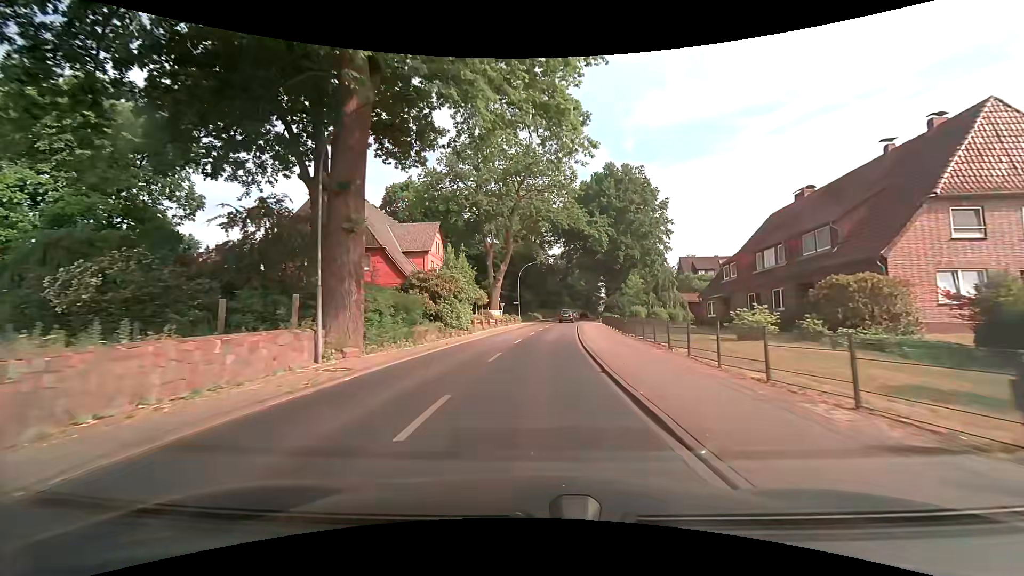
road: secondary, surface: asphalt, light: Day
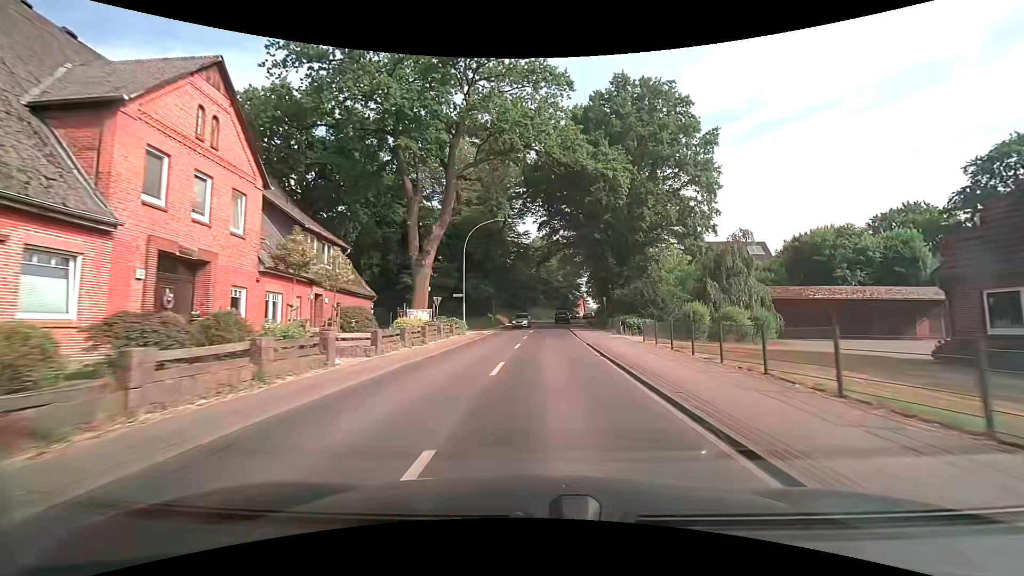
(+0.5, +30.4) m; +3°
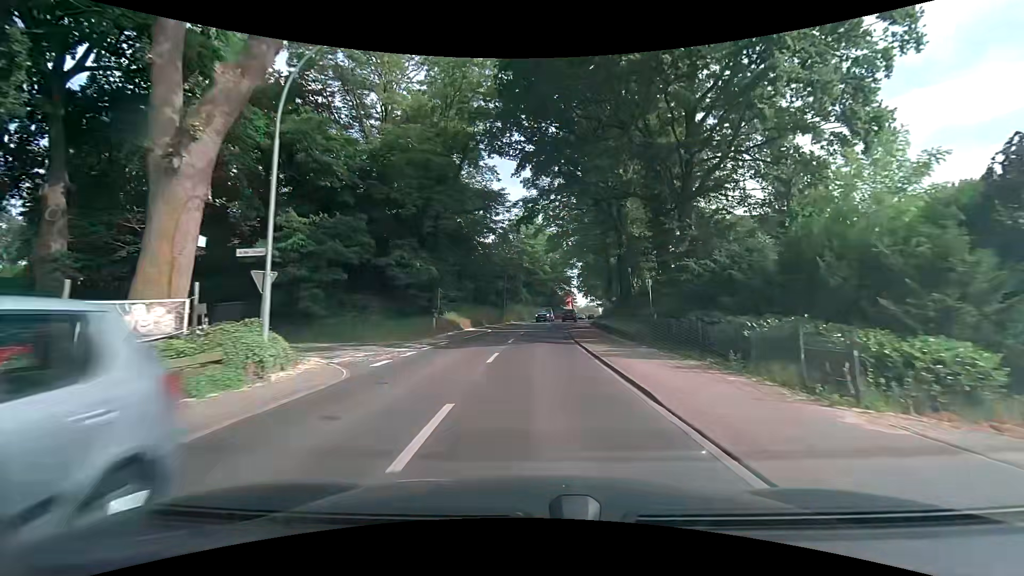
(+0.5, +23.5) m; +2°
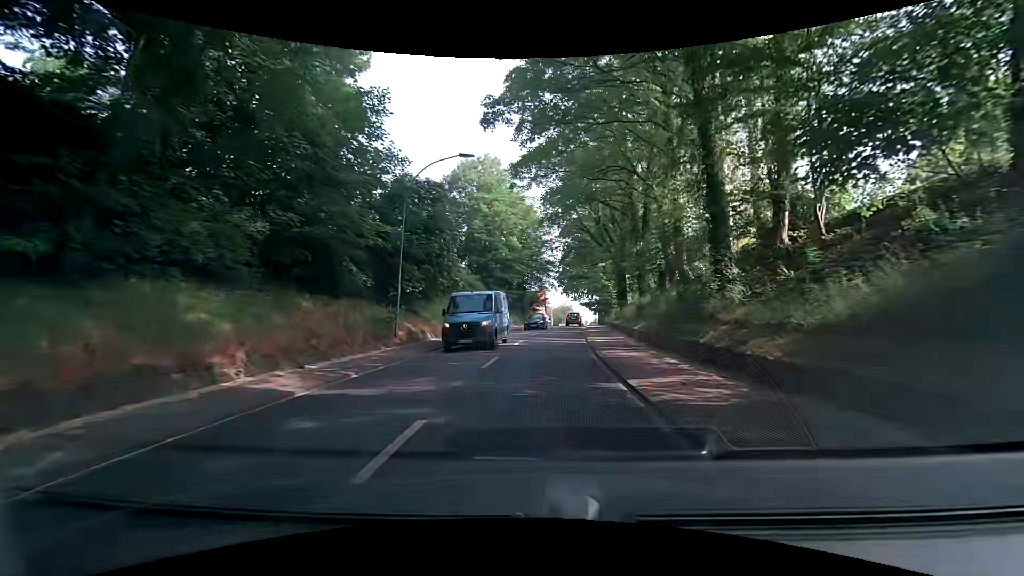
(+0.6, +36.6) m; +2°
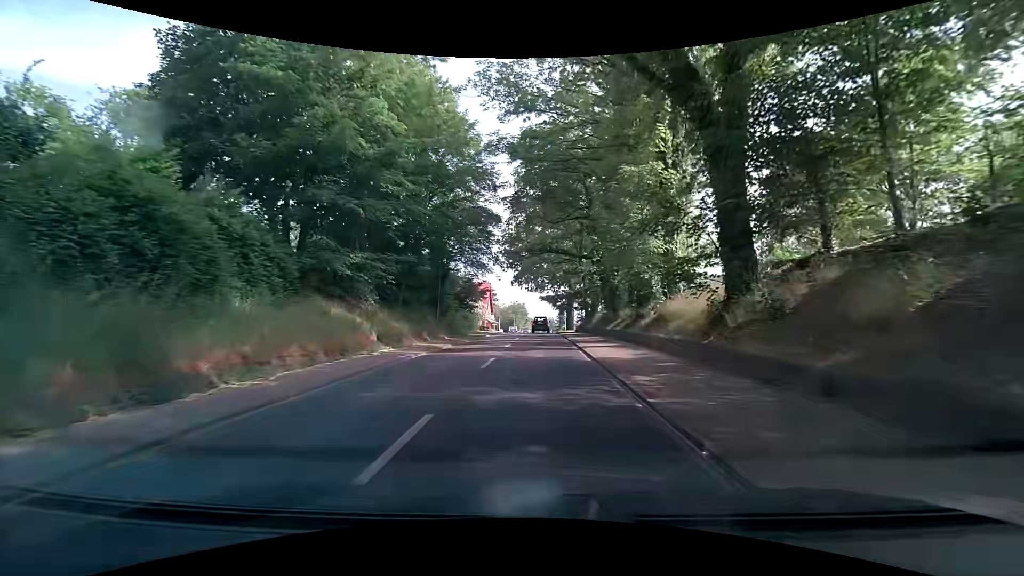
(+2.3, +35.1) m; +7°
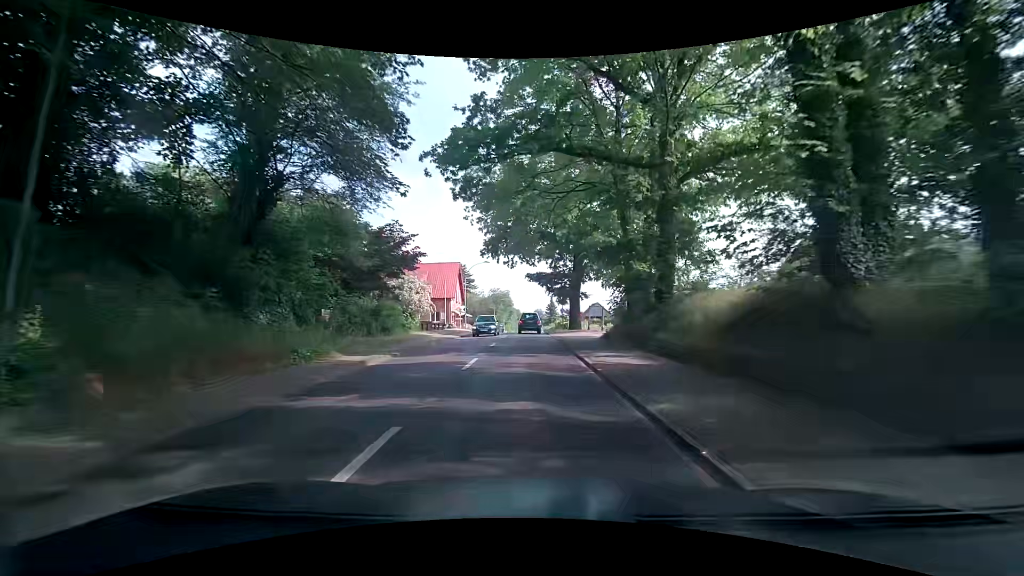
(+0.1, +27.6) m; 0°
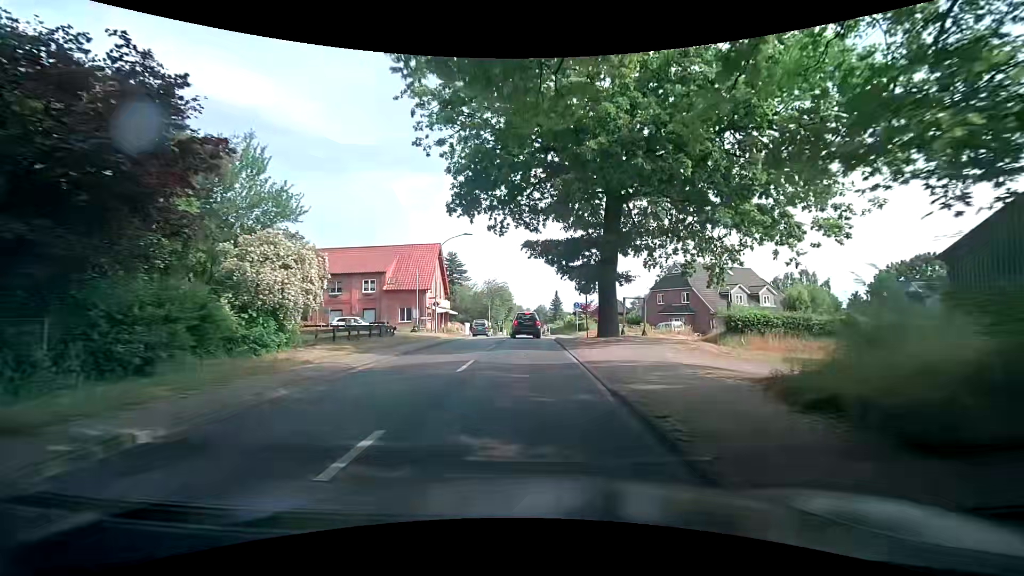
(+0.4, +18.0) m; +1°
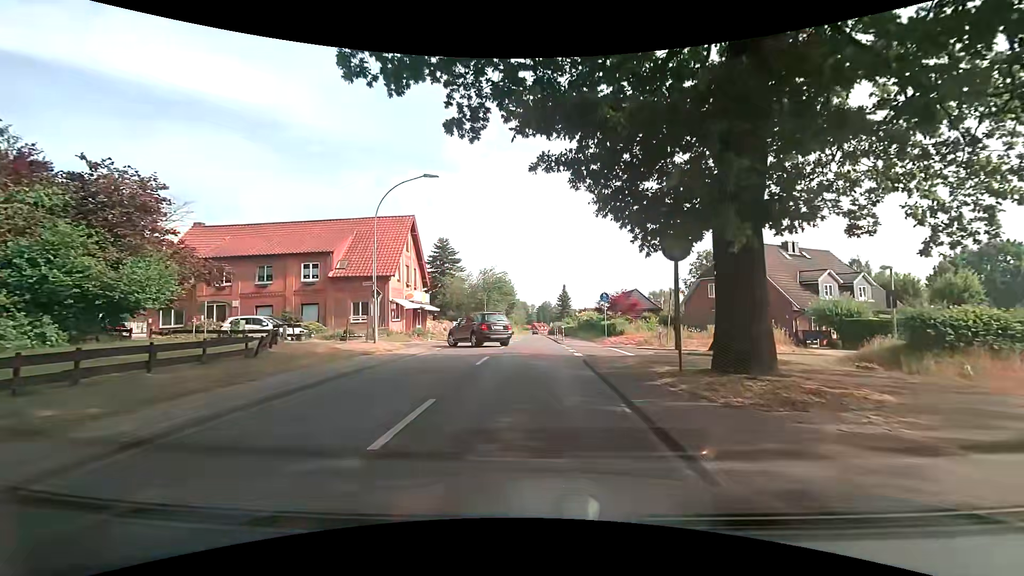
(-0.1, +15.4) m; -1°
(0, +10) (0, +20) (0, +30) (0, +40) (0, +50) (+1, +60) (+1, +70) (+1, +80) (+1, +90) (+1, +100) m
